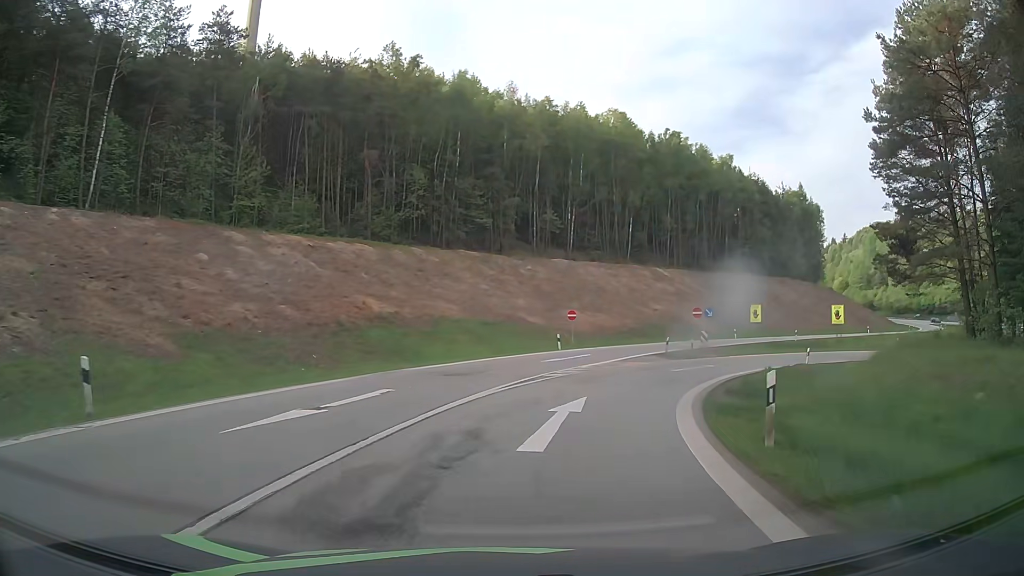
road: motorway_link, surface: asphalt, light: Day
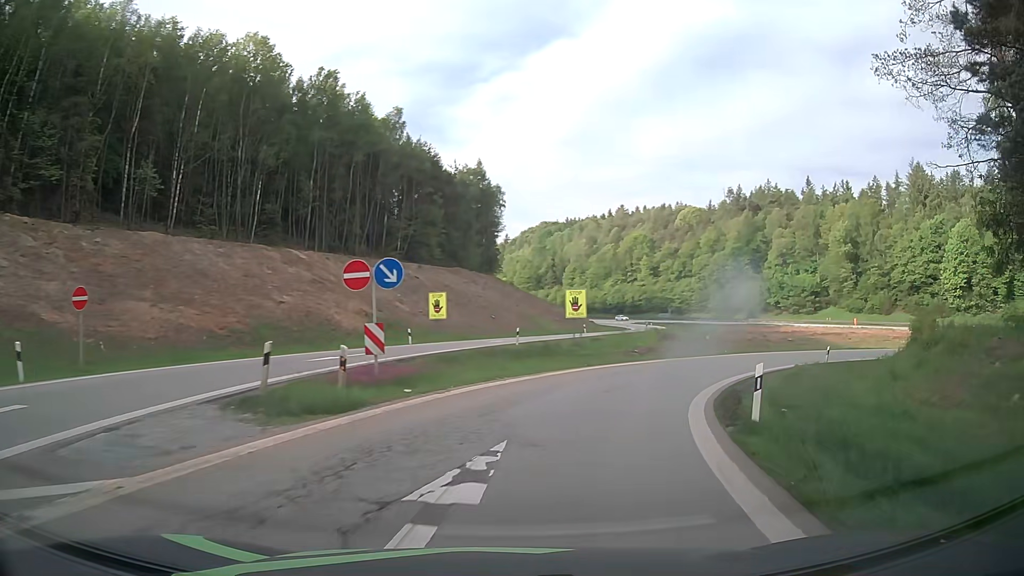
(+7.0, +26.4) m; +32°
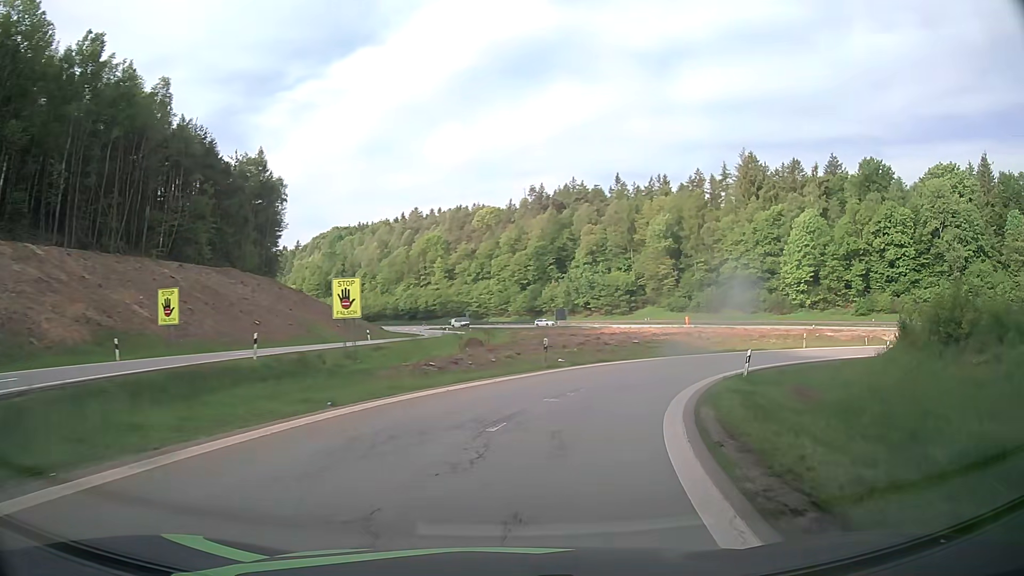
(+2.0, +13.6) m; +17°
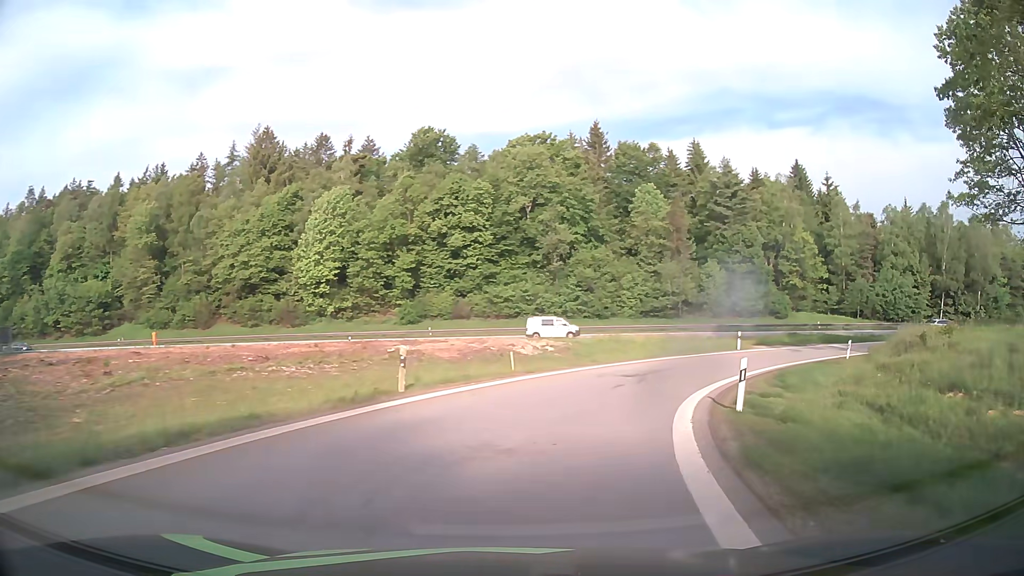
(+11.9, +32.6) m; +42°
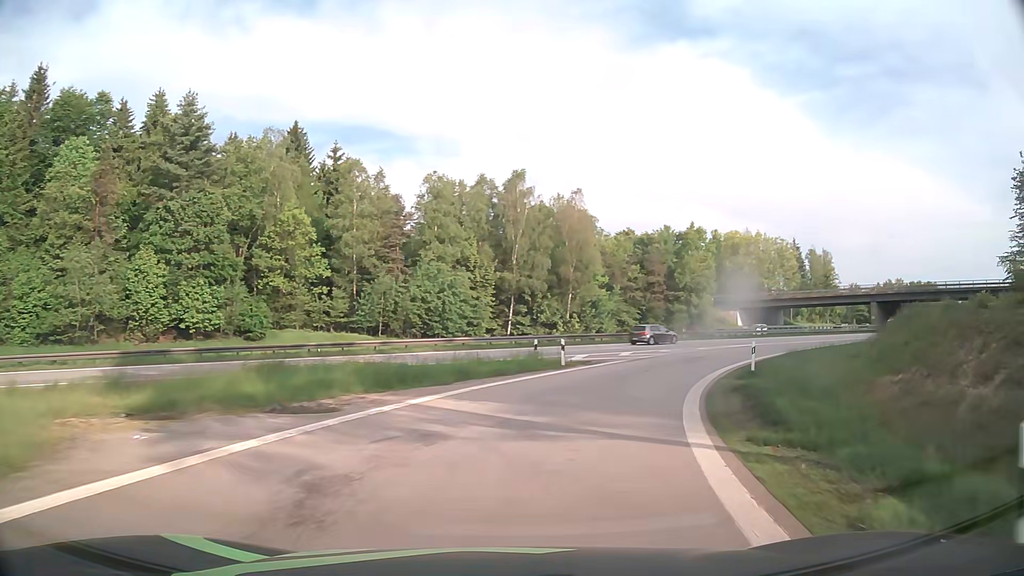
(+13.7, +33.4) m; +44°
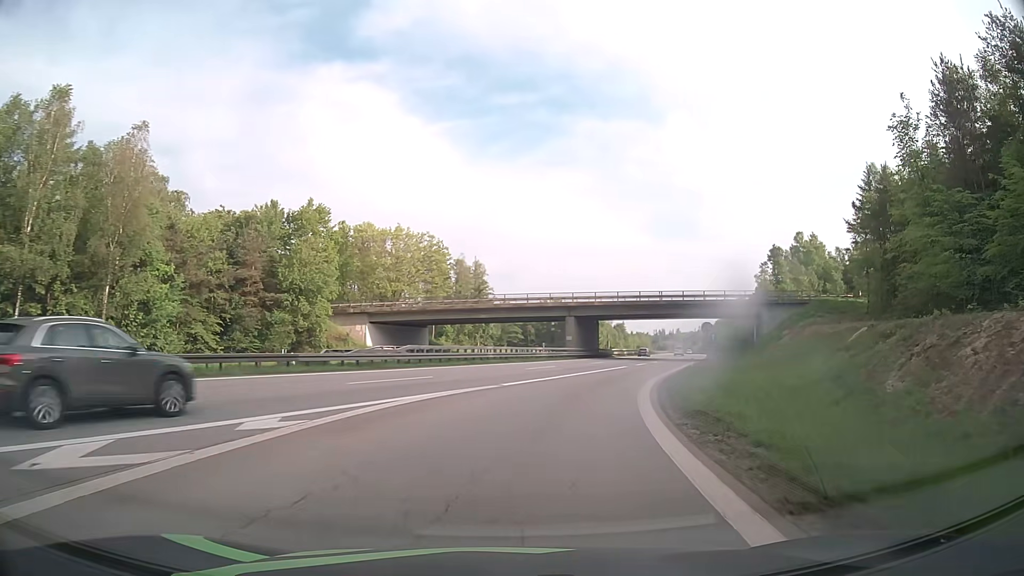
(+9.2, +30.5) m; +32°
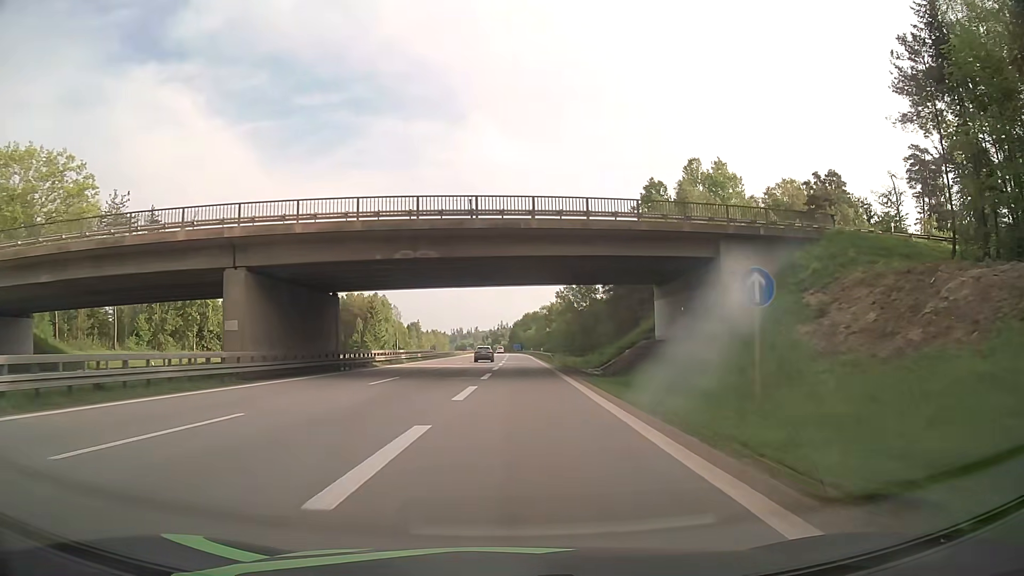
(+9.6, +47.3) m; +17°
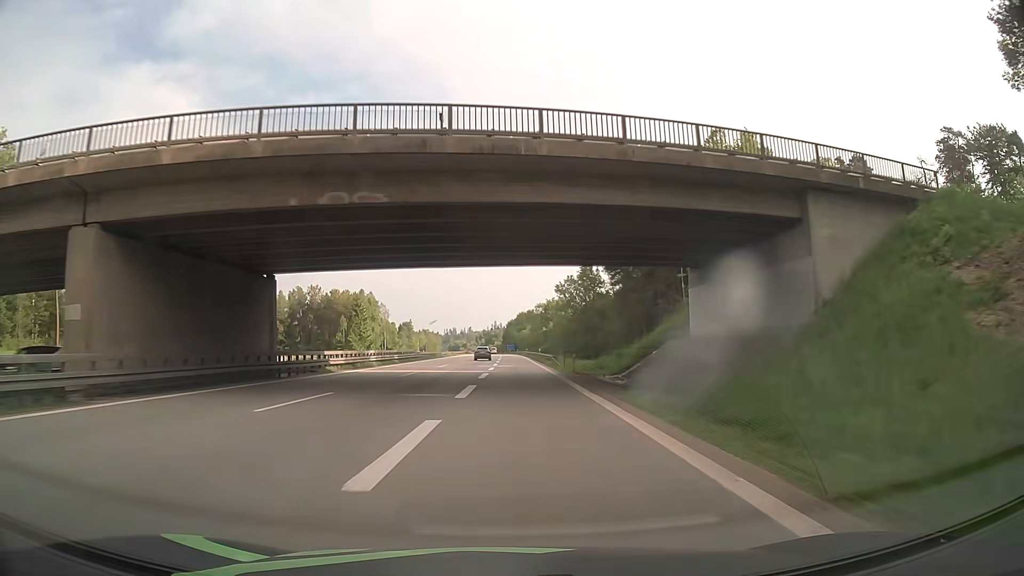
(+0.1, +11.3) m; +1°
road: motorway
(0, +10) (0, +20) (0, +30) (0, +40) (0, +50) (0, +60) (0, +70) (0, +80) (0, +90) (0, +100) m
